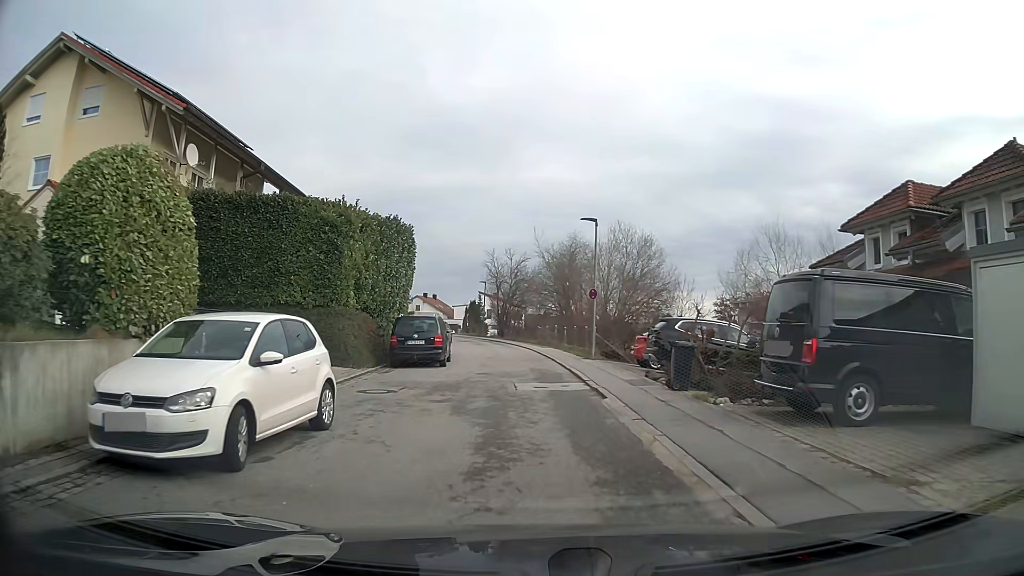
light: Day
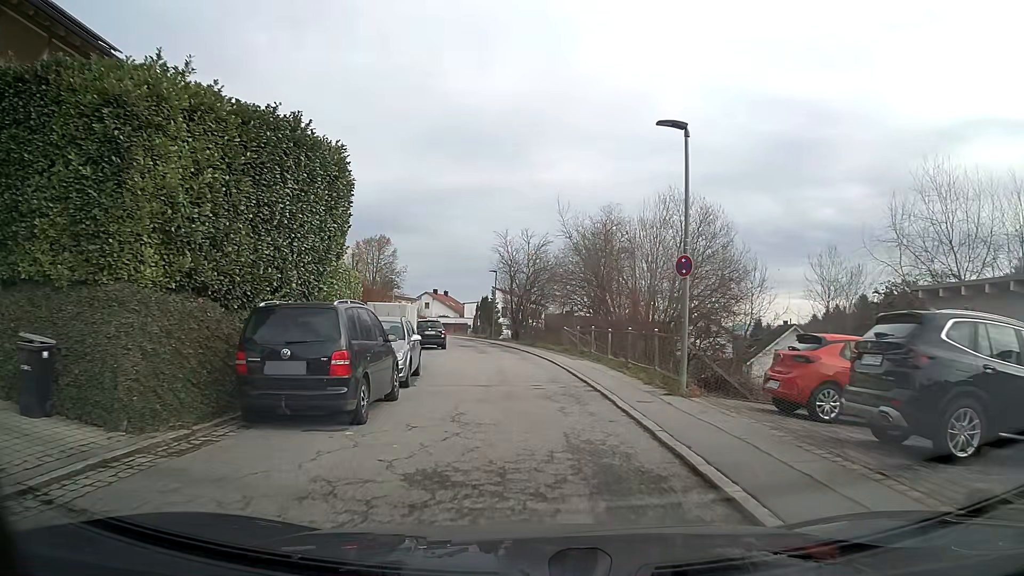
(-0.2, +12.2) m; -2°
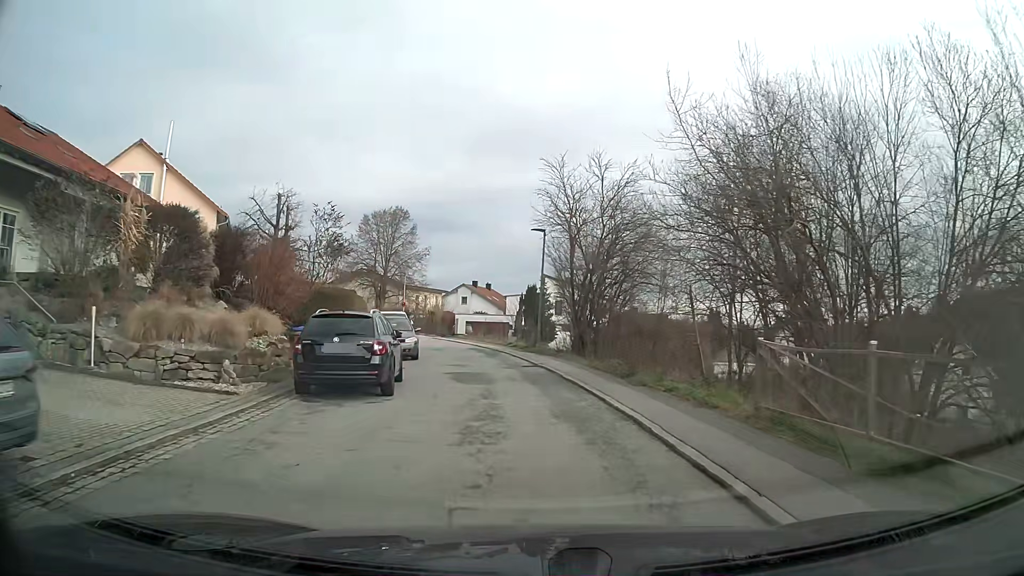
(-0.9, +21.8) m; -5°
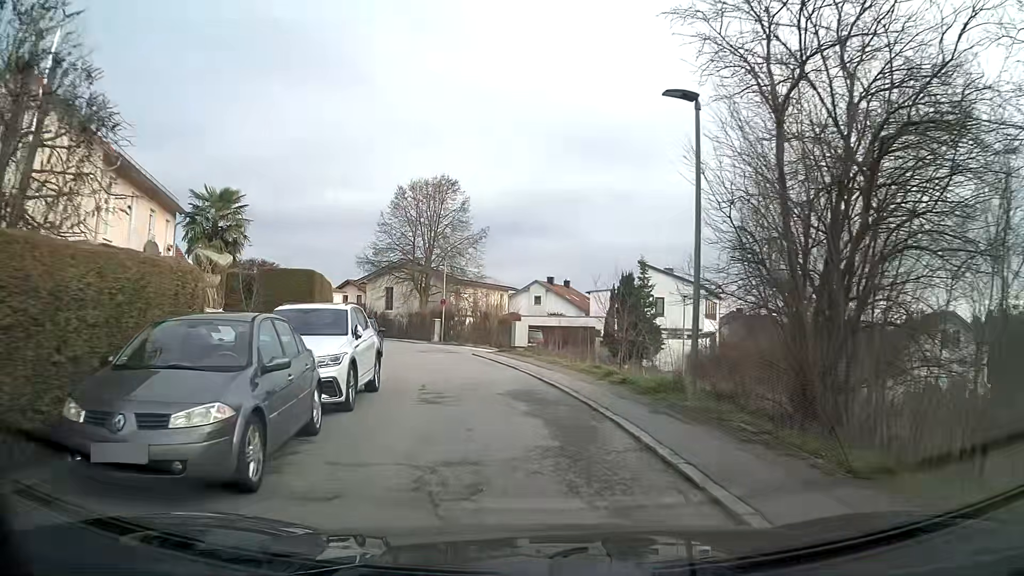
(-1.0, +17.1) m; -8°
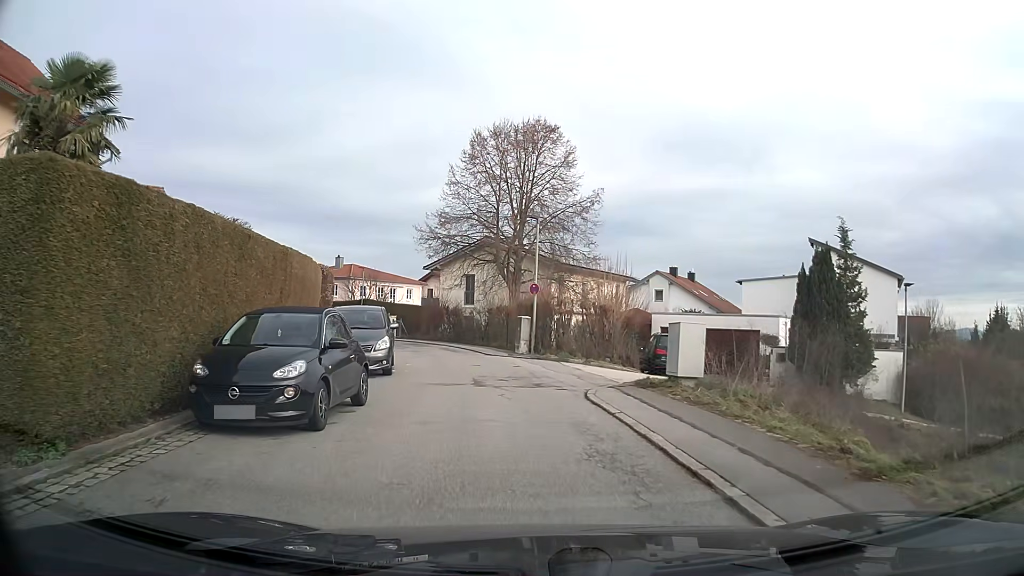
(-1.1, +14.8) m; -8°
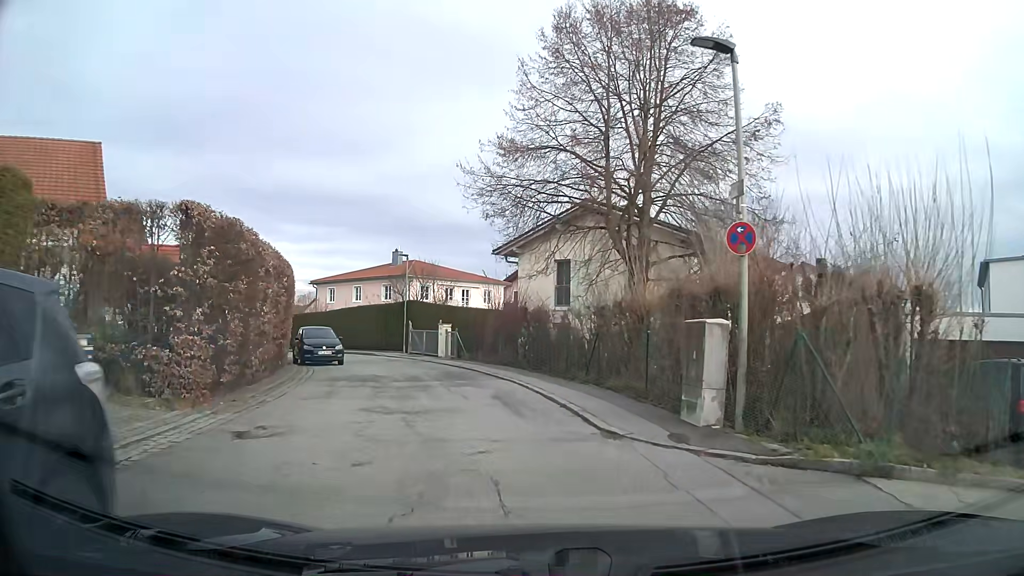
(-1.1, +16.1) m; -9°
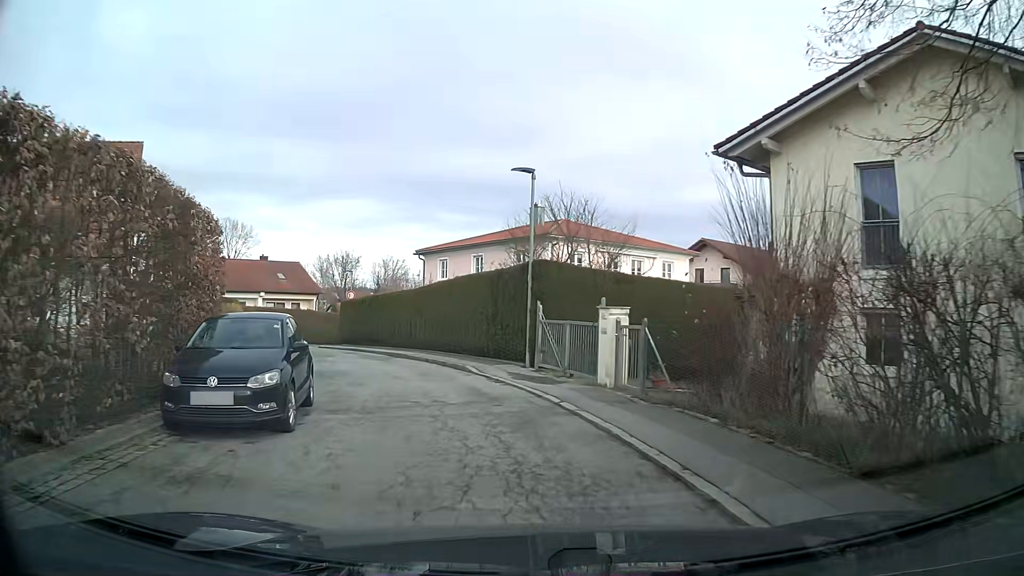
(-2.1, +17.6) m; -14°
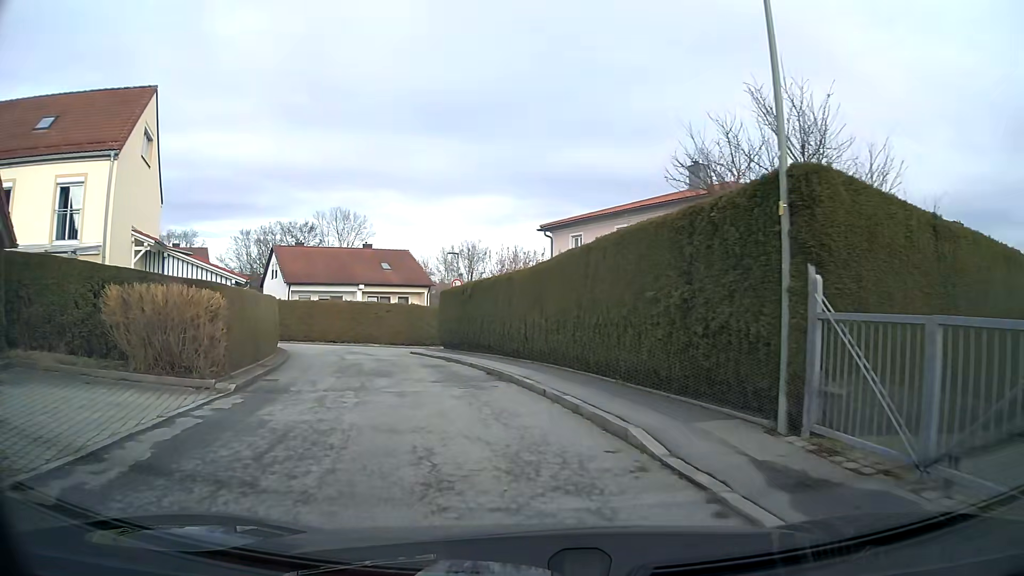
(-1.0, +10.3) m; -12°
(-1, +10) (-3, +20) (-6, +29) (-9, +38) (-19, +39) (-28, +35) (-38, +31) (-47, +28) (-56, +24) (-66, +21) m
